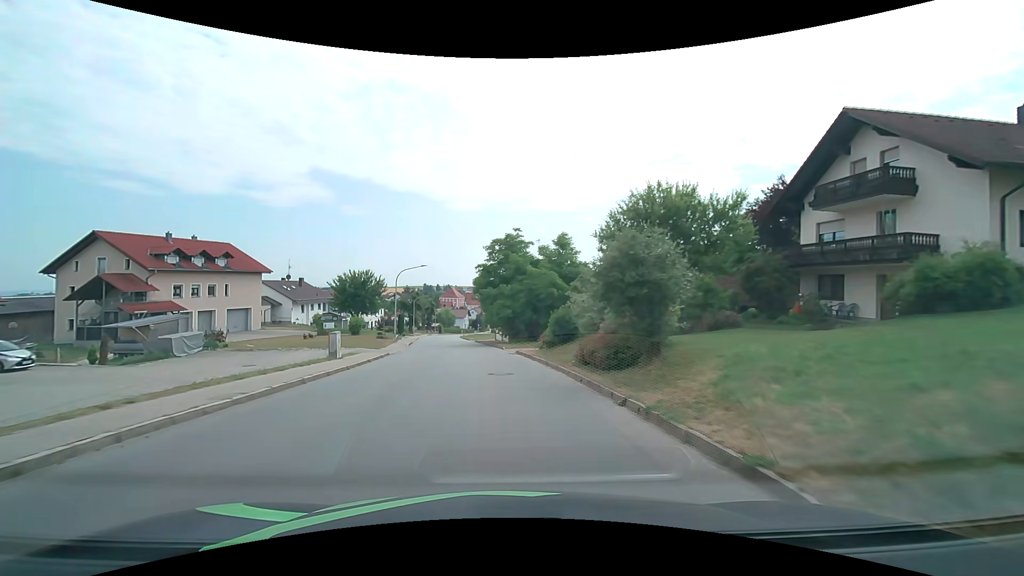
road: tertiary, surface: asphalt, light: Day
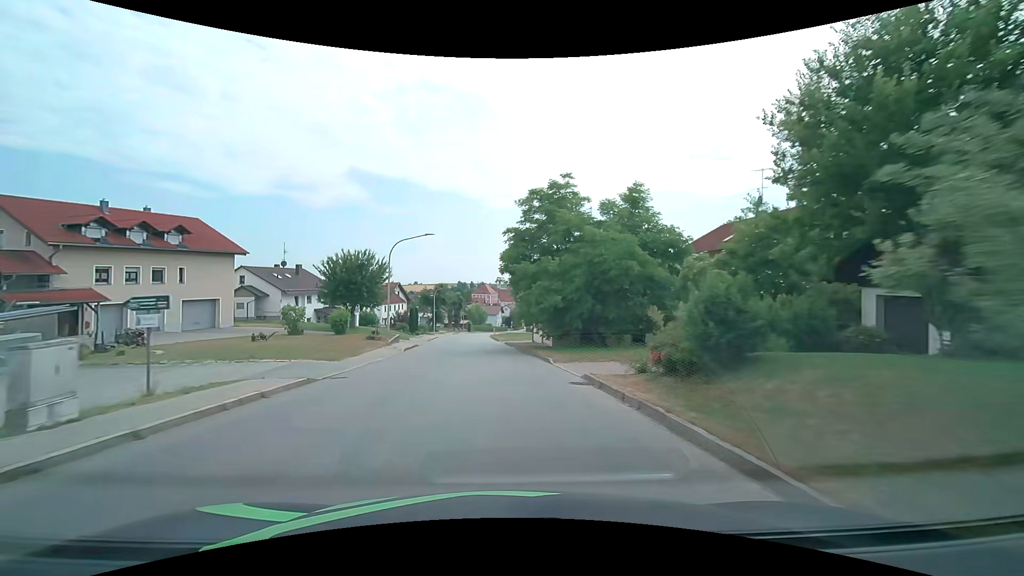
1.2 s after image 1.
(-0.5, +15.2) m; -4°
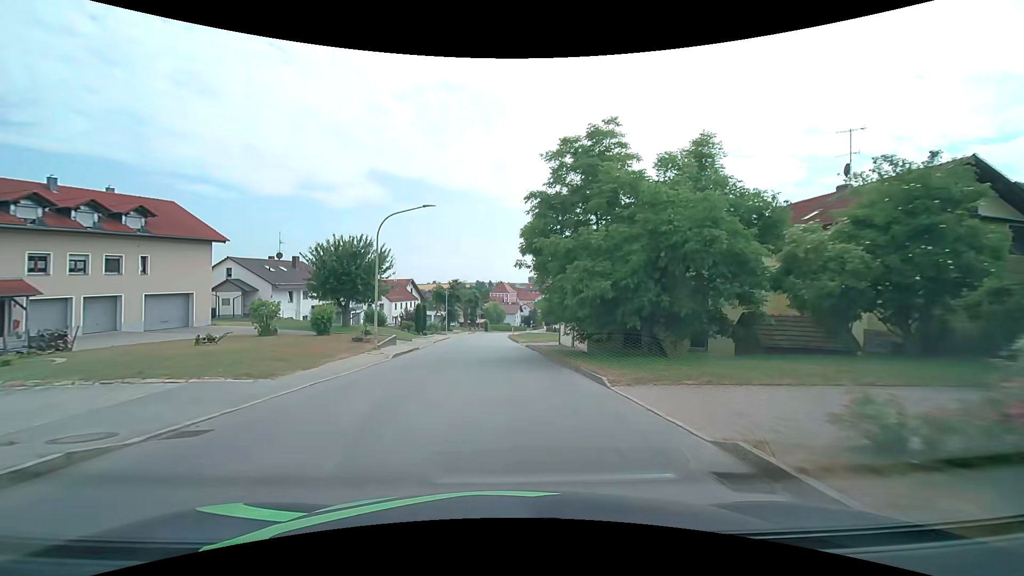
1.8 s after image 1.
(-0.1, +7.6) m; -2°
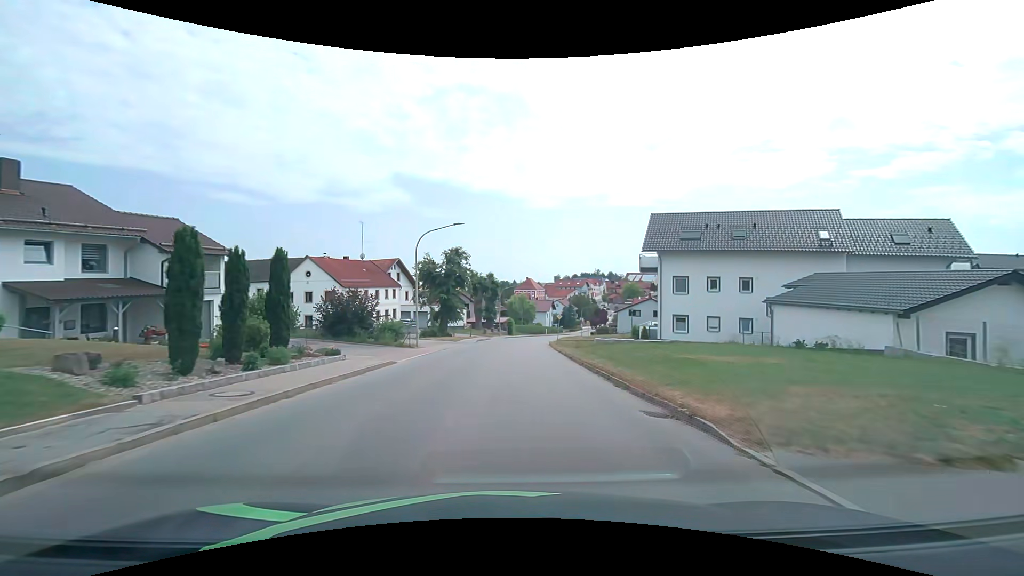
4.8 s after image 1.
(-1.2, +38.0) m; -3°
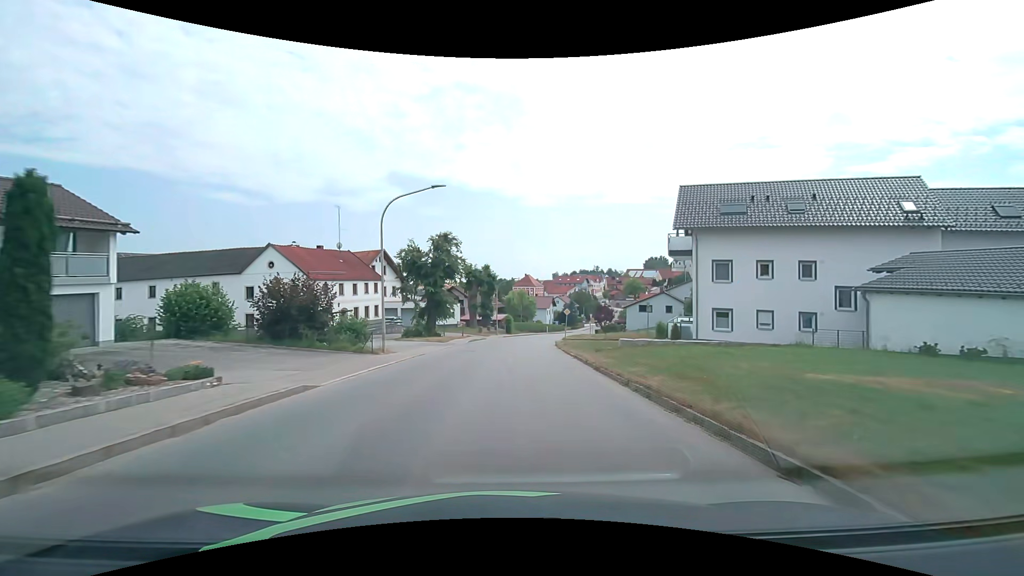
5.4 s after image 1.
(0.0, +7.6) m; 0°
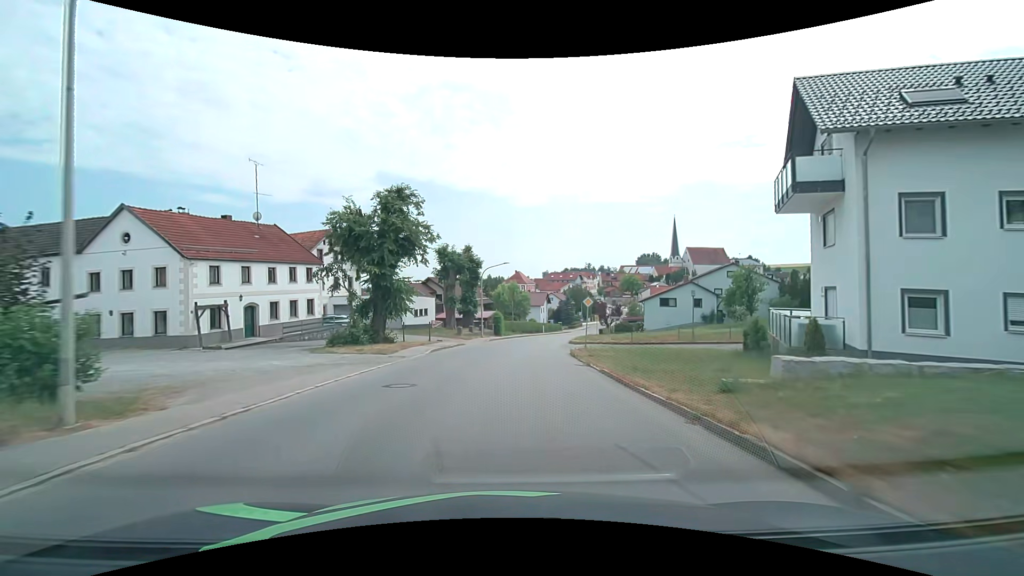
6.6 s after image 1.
(+0.1, +15.2) m; +1°
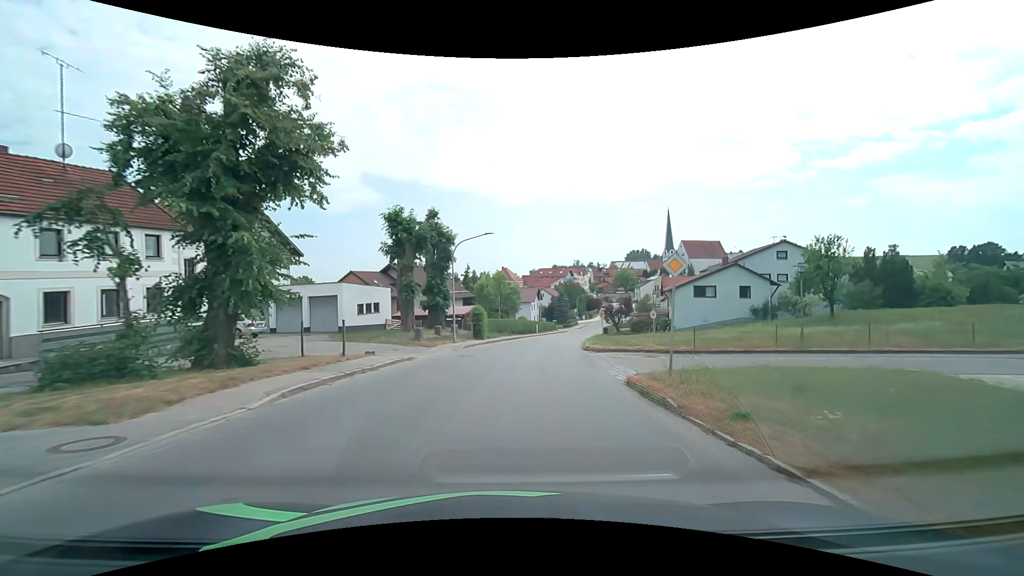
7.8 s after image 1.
(+0.2, +15.2) m; +1°
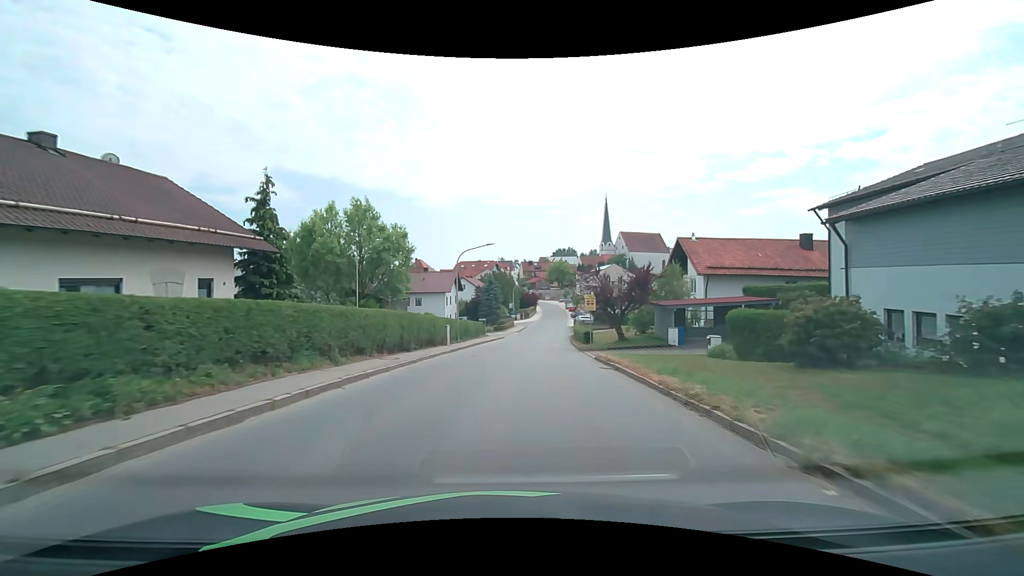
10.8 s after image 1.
(+2.5, +37.9) m; +9°
(0, +10) (+1, +20) (+2, +30) (+3, +40) (+4, +50) (+5, +60) (+6, +70) (+8, +80) (+9, +89) (+10, +99) m
